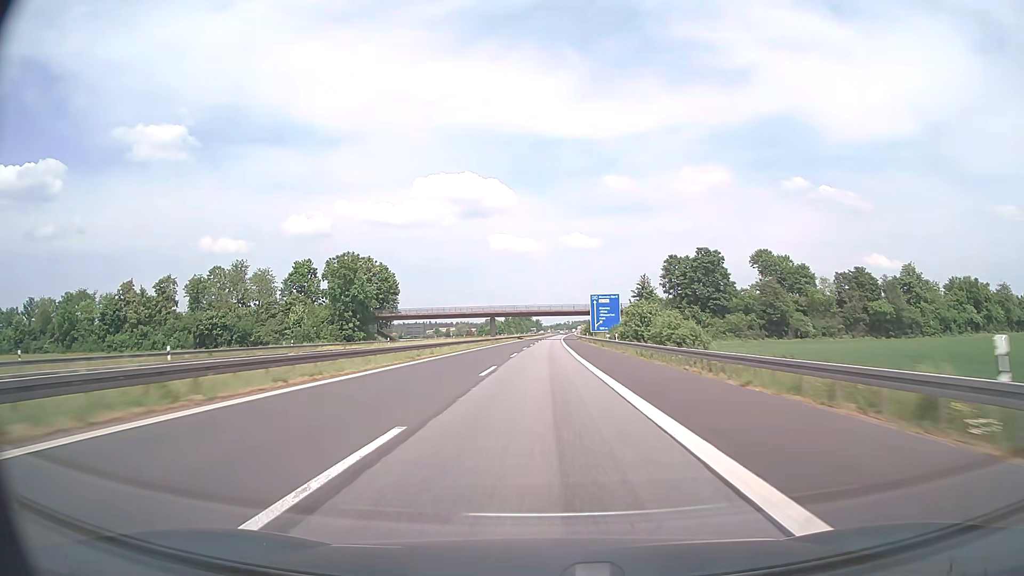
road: motorway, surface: asphalt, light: Day
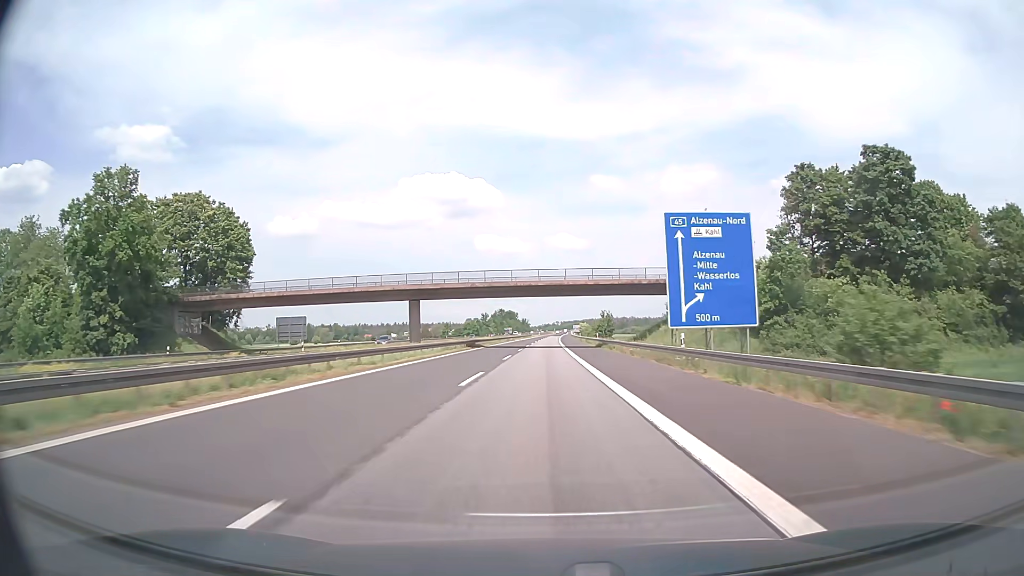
(+0.7, +76.0) m; +1°
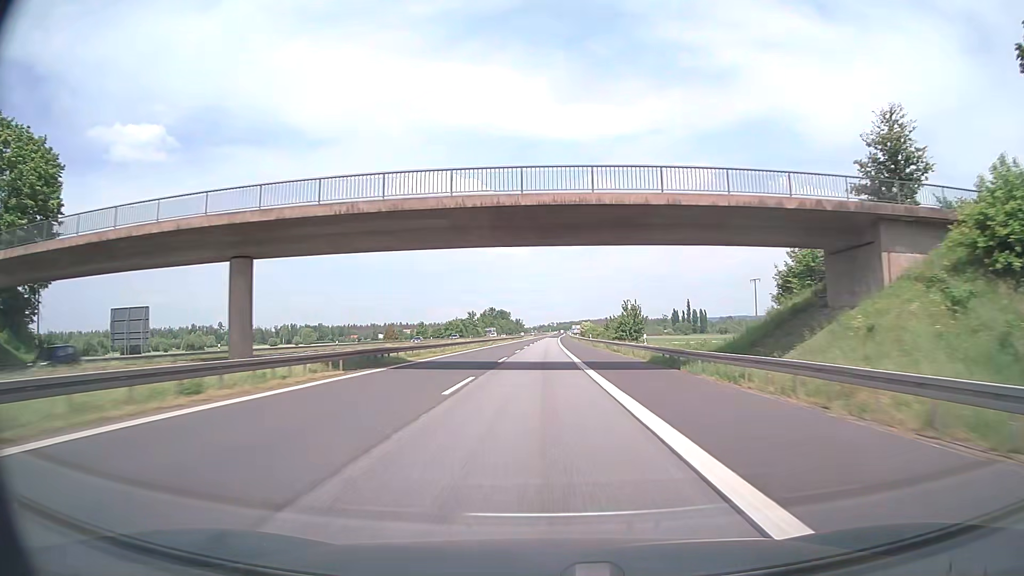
(+0.1, +38.0) m; 0°
(0, +10) (0, +20) (0, +30) (0, +40) (0, +50) (0, +60) (0, +70) (+1, +80) (+1, +90) (+1, +100) m
